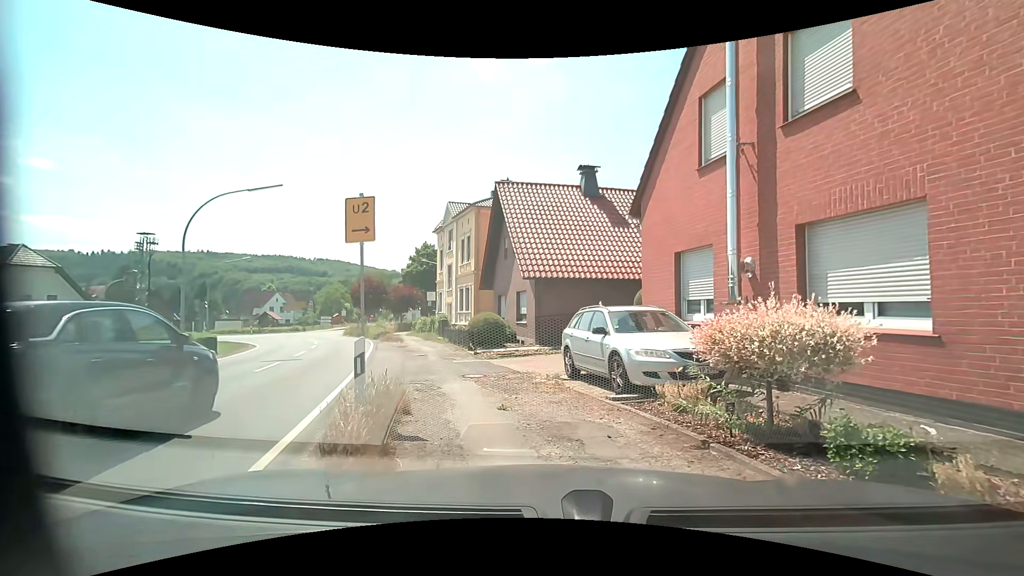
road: secondary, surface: asphalt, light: Day
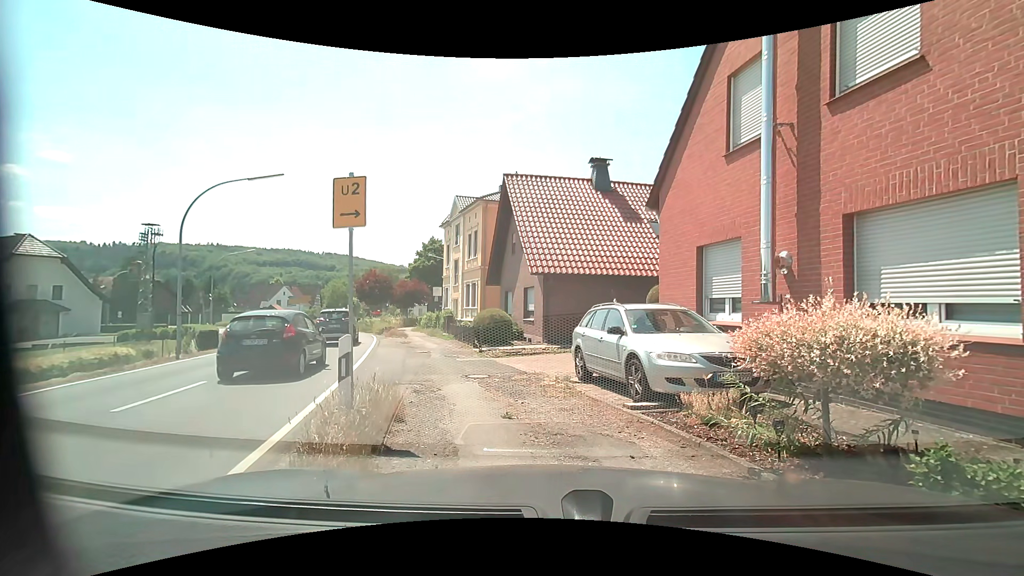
(0.0, +0.8) m; 0°
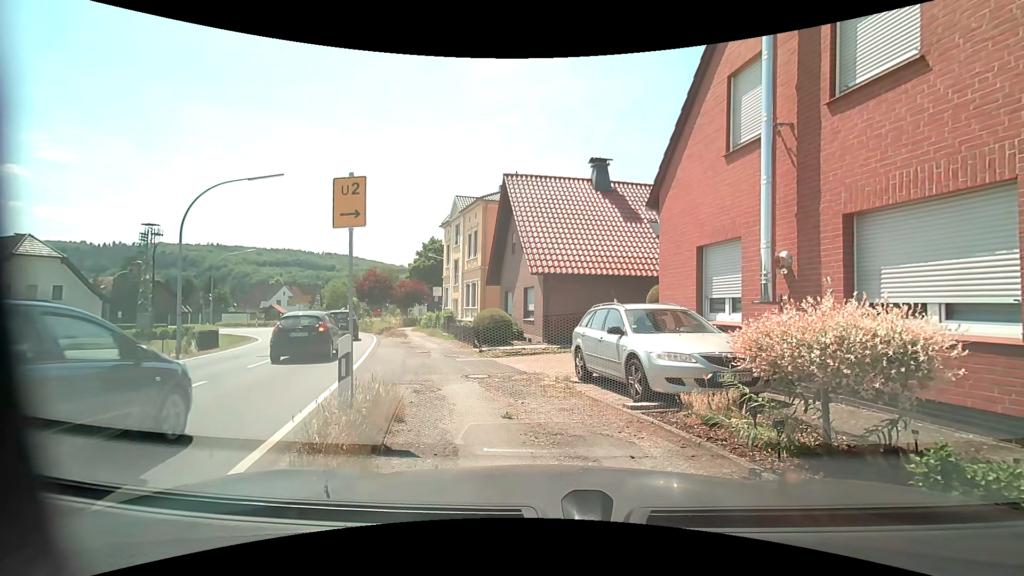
(0.0, 0.0) m; 0°
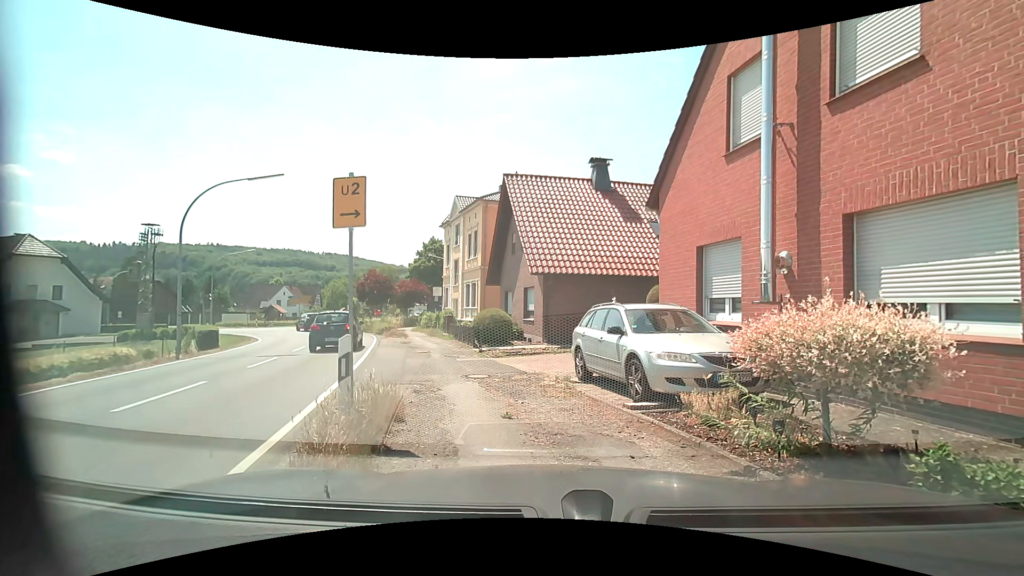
(0.0, 0.0) m; 0°
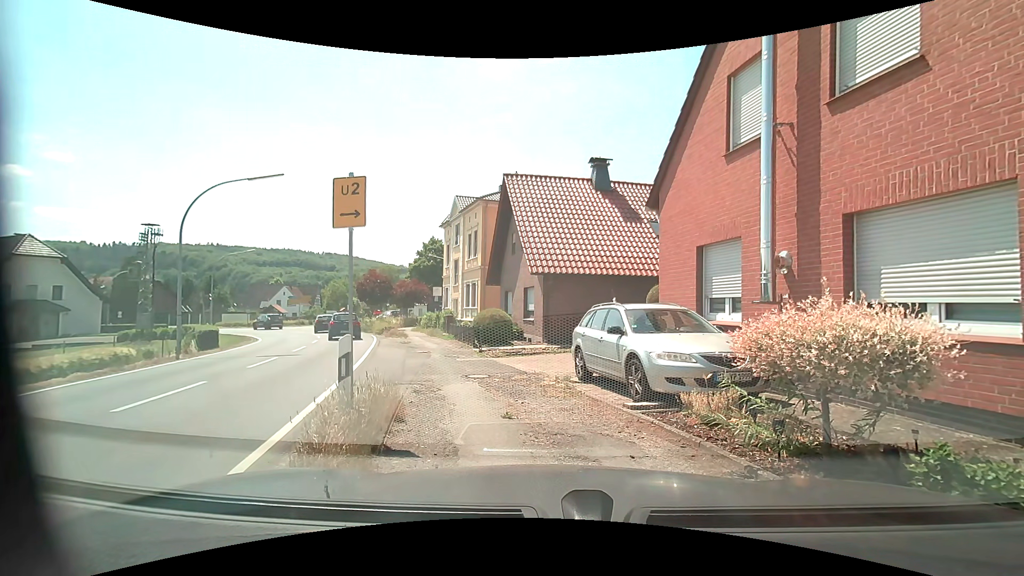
(0.0, 0.0) m; 0°
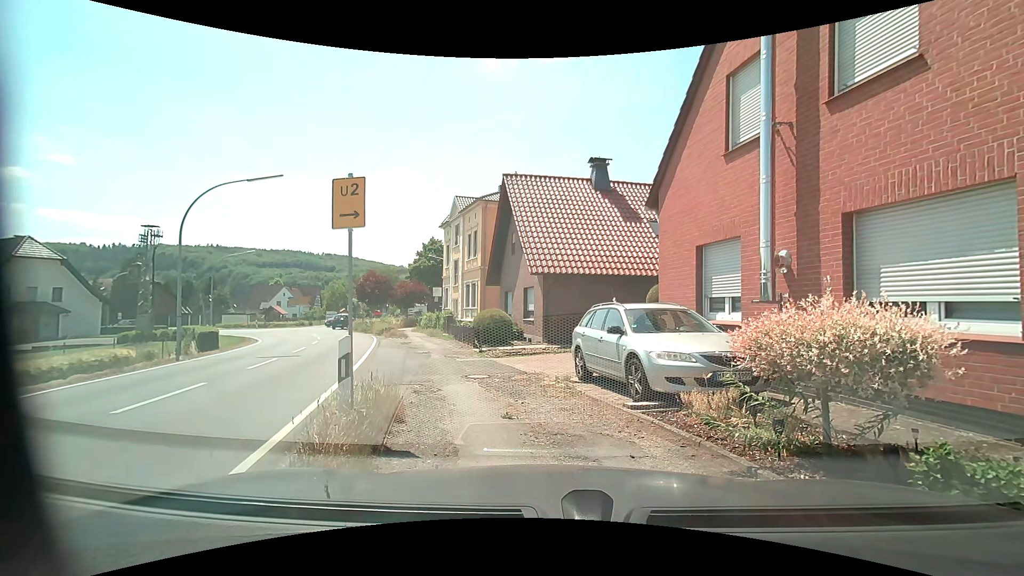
(0.0, 0.0) m; 0°
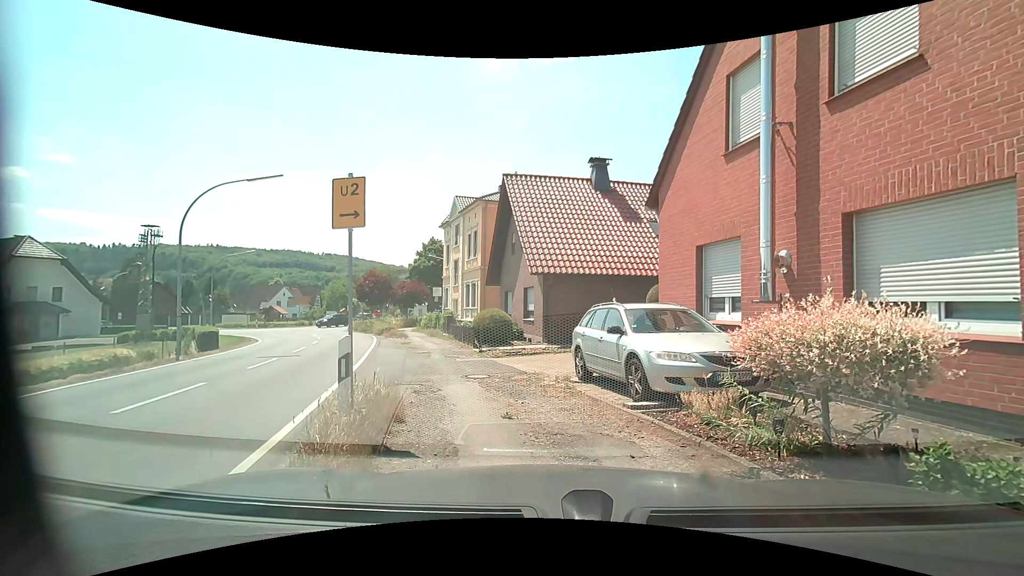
(0.0, 0.0) m; 0°
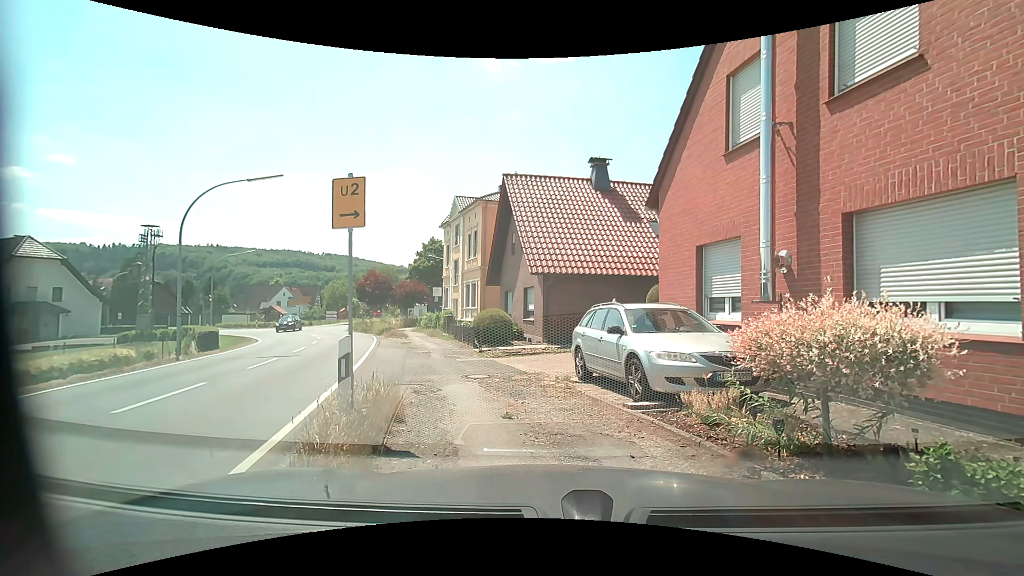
(0.0, 0.0) m; 0°
